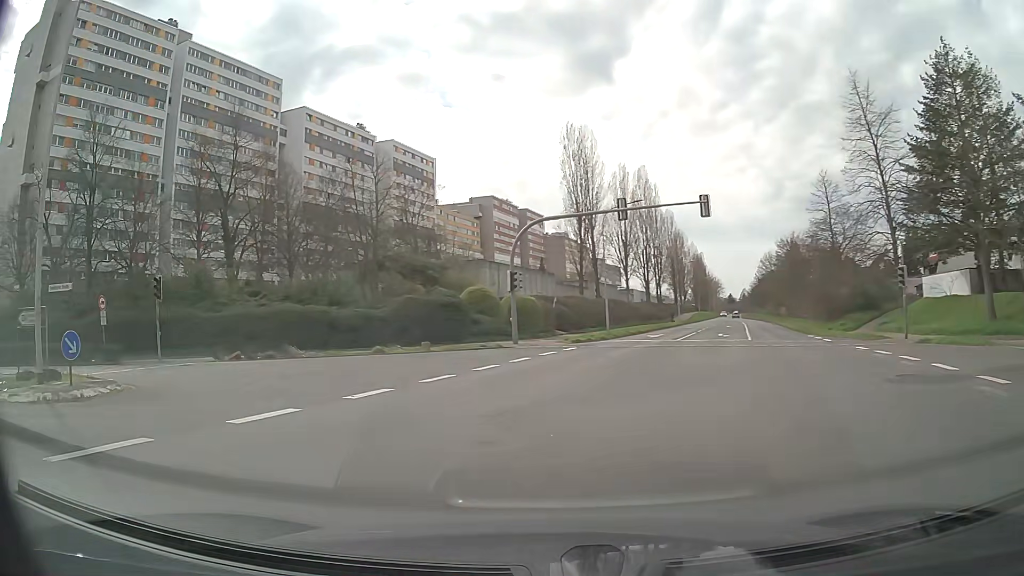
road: secondary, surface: asphalt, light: Day
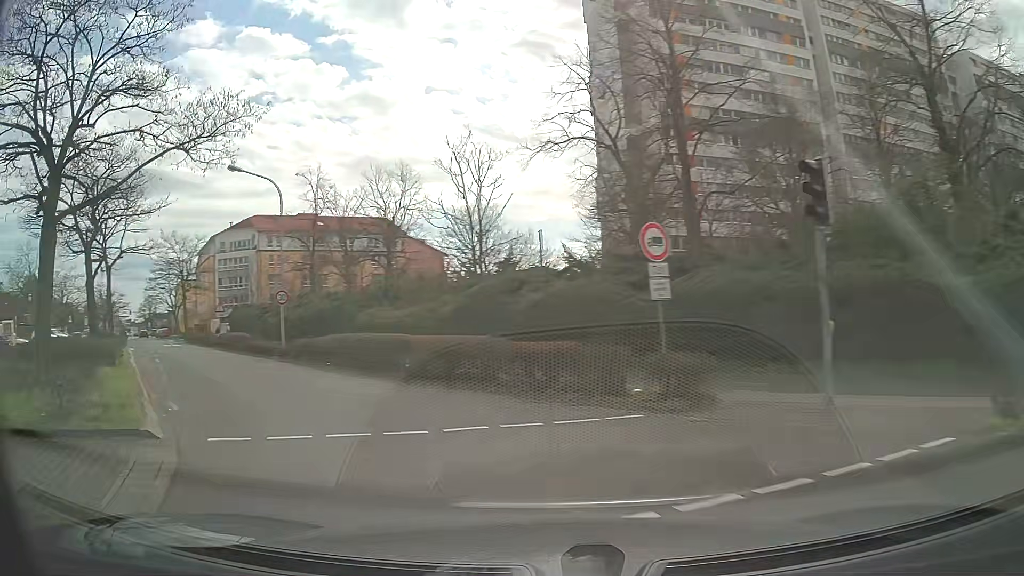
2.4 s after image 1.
(-8.4, +16.0) m; -59°
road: tertiary
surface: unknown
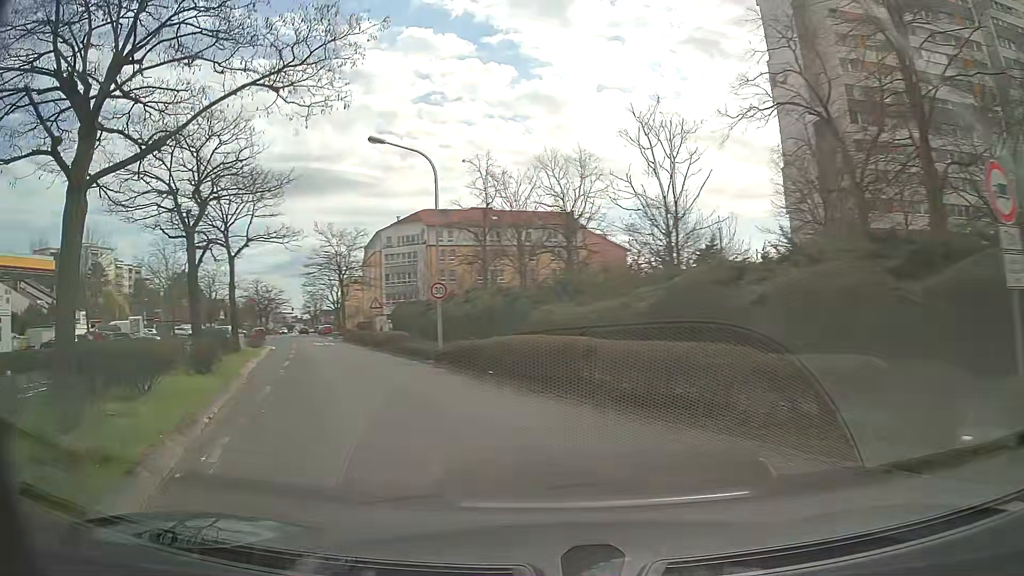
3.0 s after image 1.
(-0.6, +4.6) m; -16°
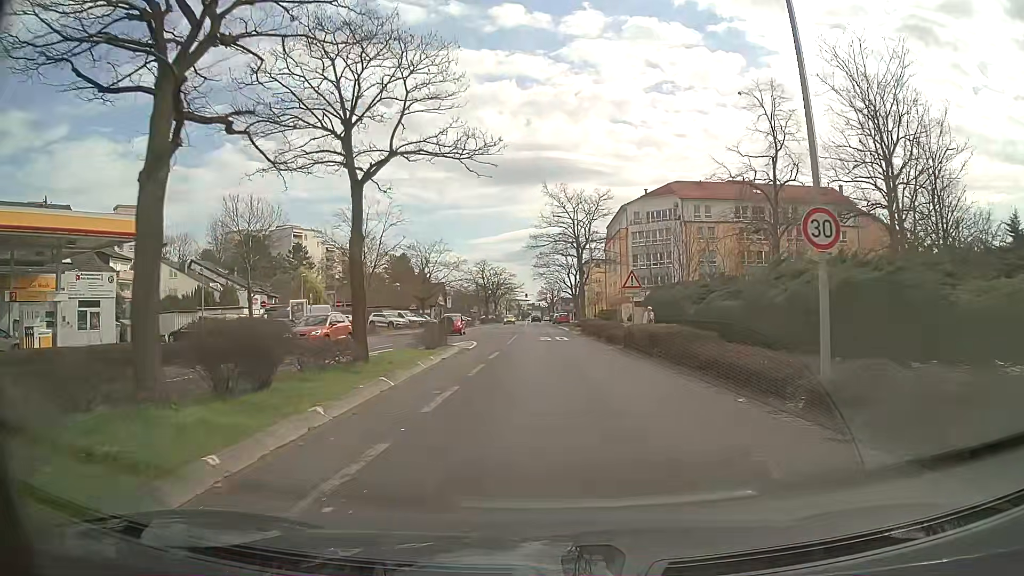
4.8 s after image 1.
(-3.4, +13.7) m; -21°
(0, +10) (0, +20) (0, +30) (0, +40) (0, +50) (0, +60) (-1, +70) (-1, +80) (-1, +90) (-1, +100) m
